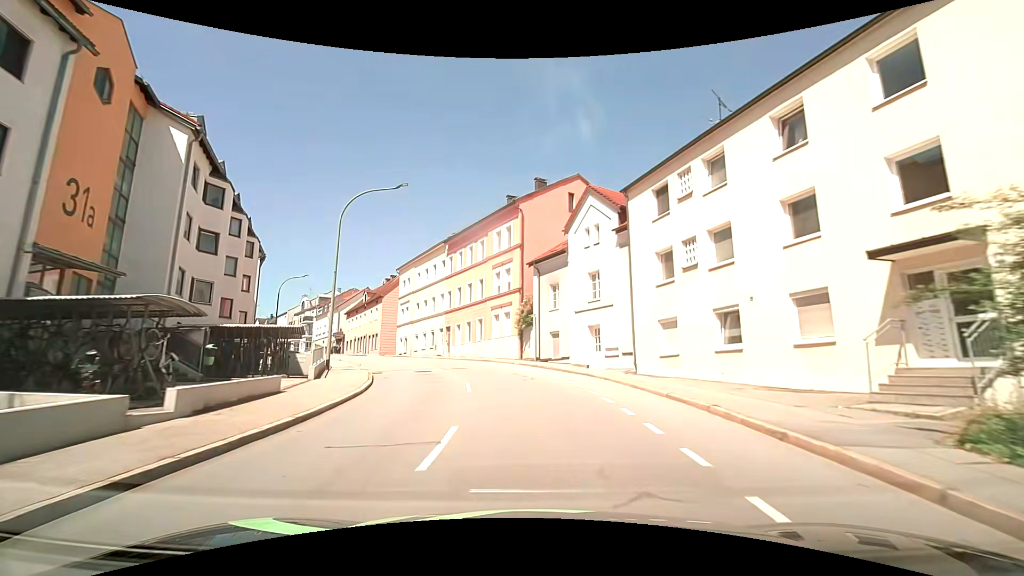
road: tertiary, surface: asphalt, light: Day
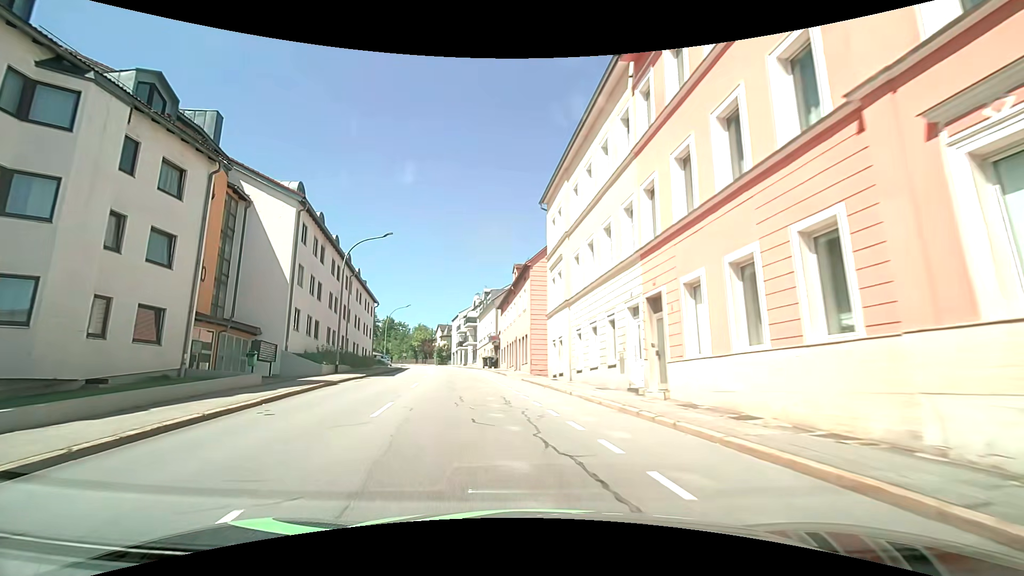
(-4.4, +31.5) m; -24°
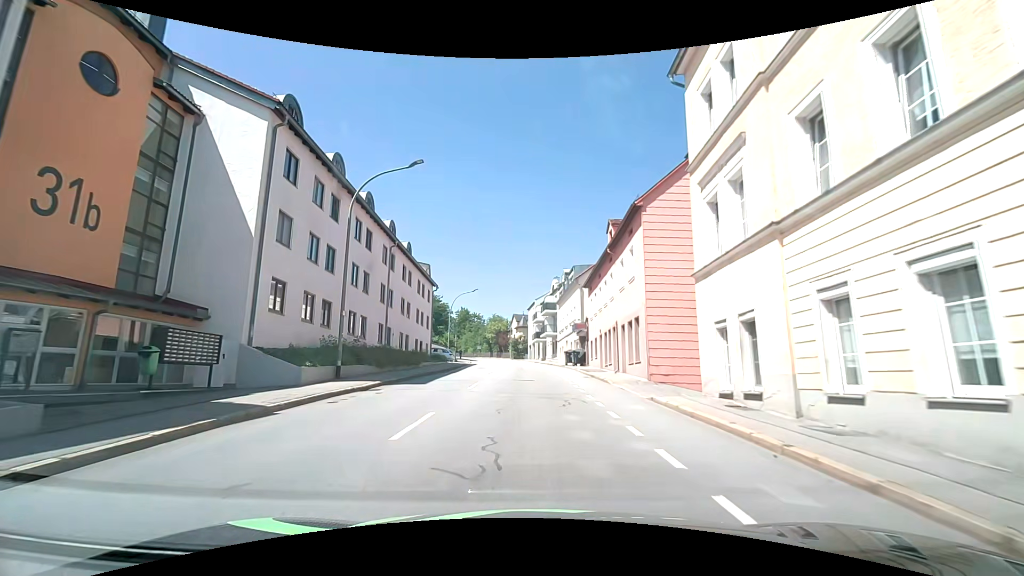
(-1.3, +12.5) m; -10°
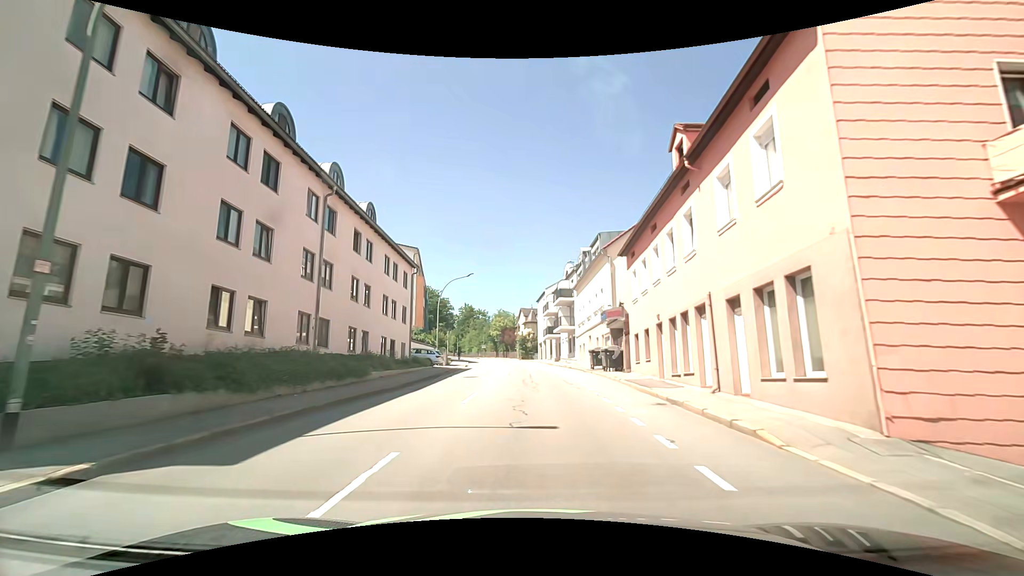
(-0.1, +12.9) m; 0°
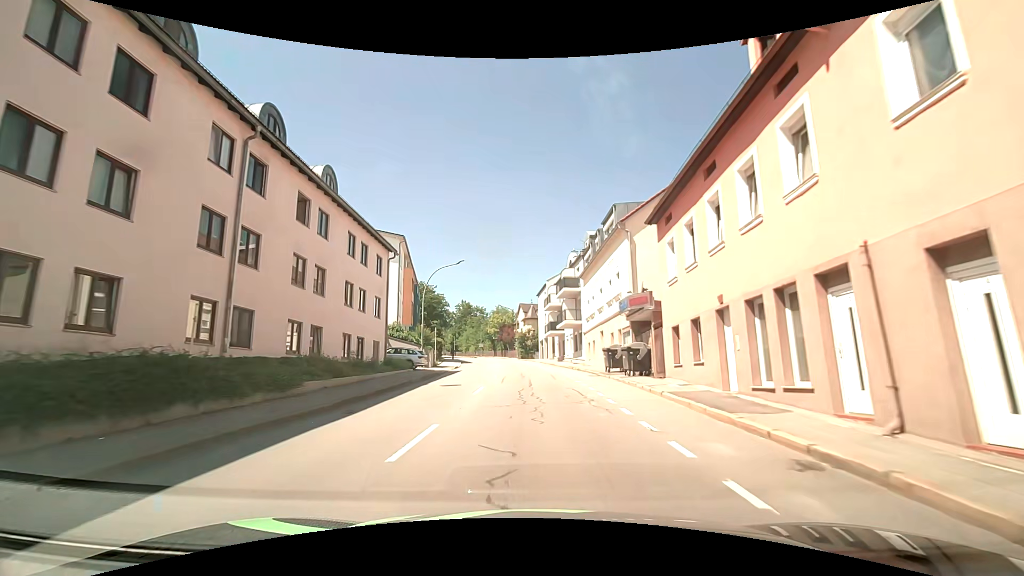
(0.0, +6.7) m; -1°
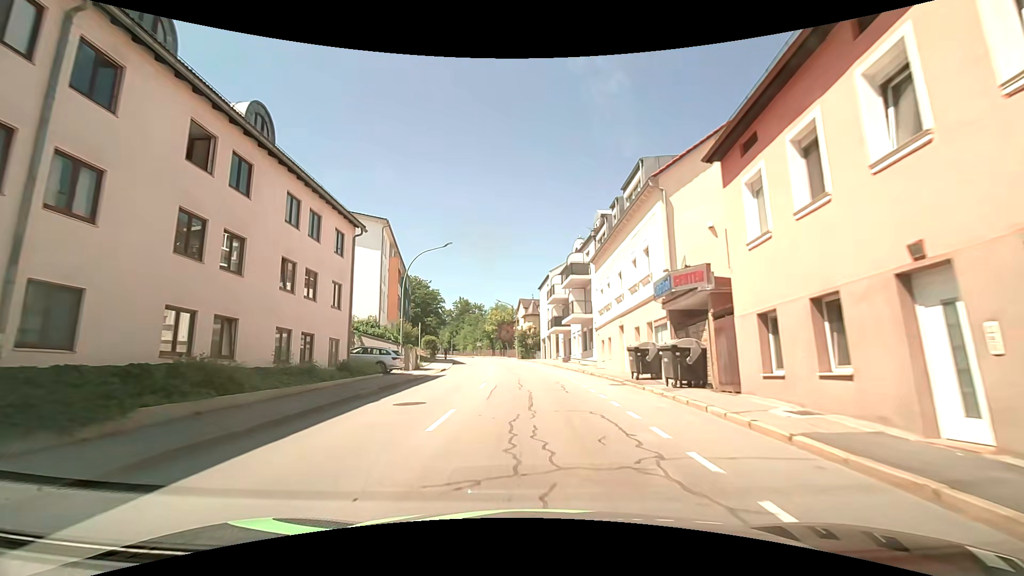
(0.0, +6.9) m; 0°
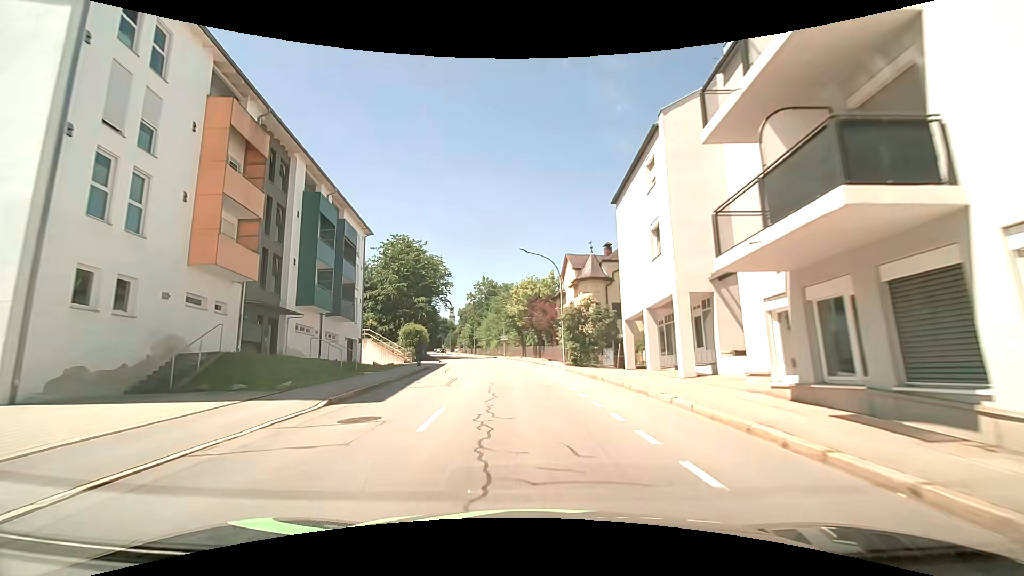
(-1.2, +36.8) m; -4°
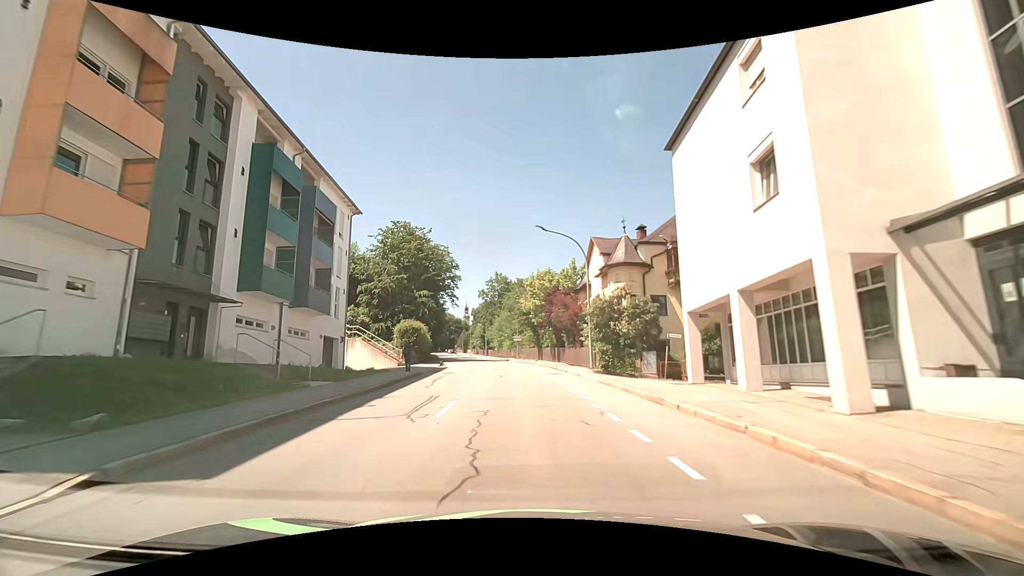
(-0.2, +7.7) m; -2°
(0, +10) (-1, +20) (-1, +30) (-3, +40) (-4, +50) (-5, +60) (-7, +70) (-9, +79) (-11, +89) (-12, +99) m
